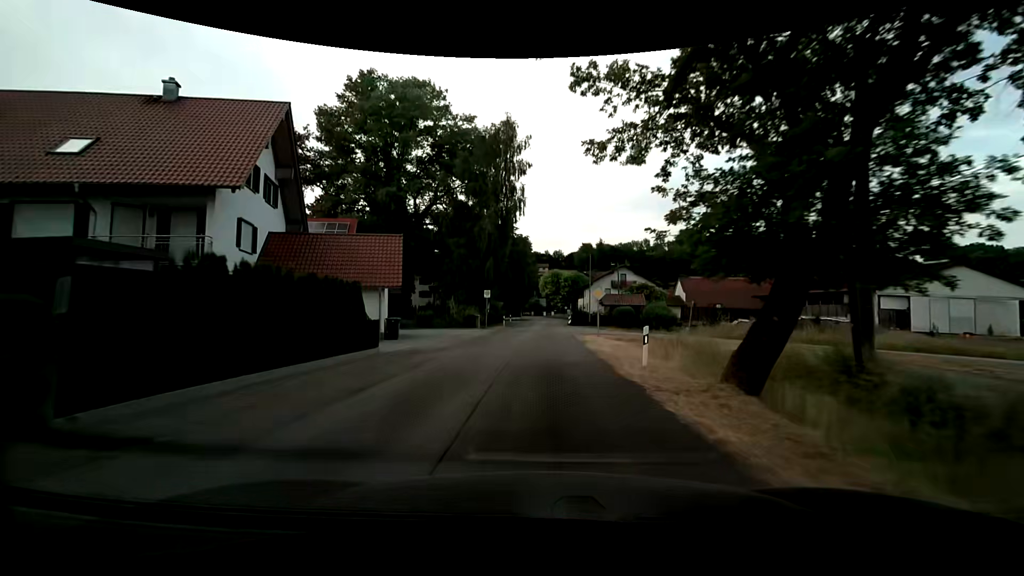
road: residential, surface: asphalt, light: Day
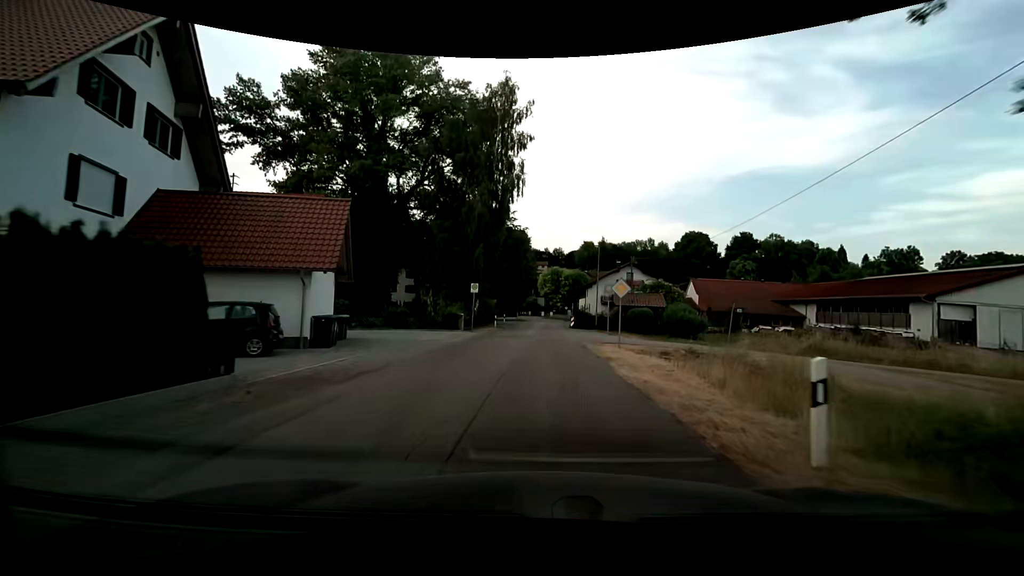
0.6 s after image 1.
(+0.1, +7.8) m; +1°
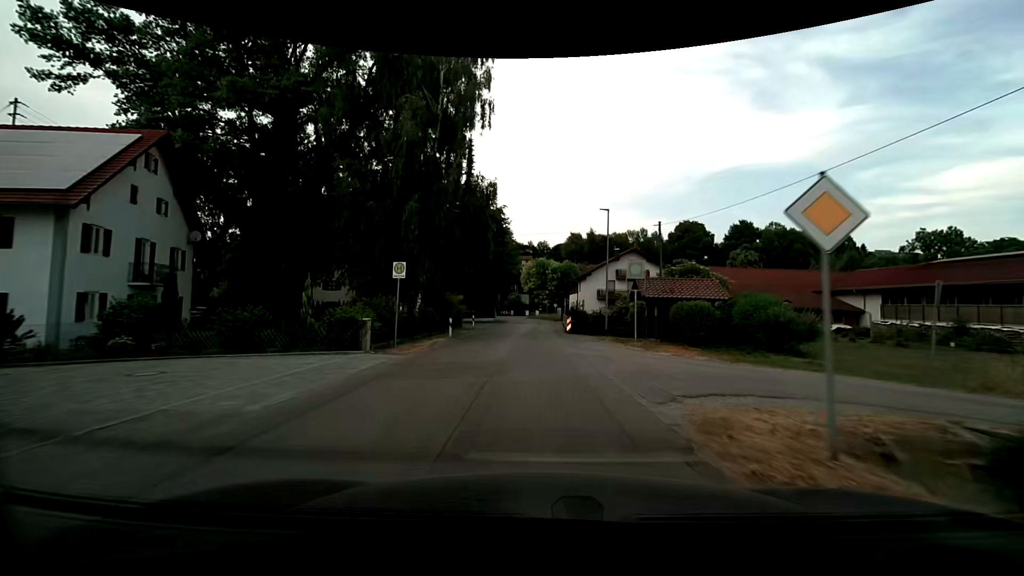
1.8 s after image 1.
(+0.3, +15.5) m; +2°
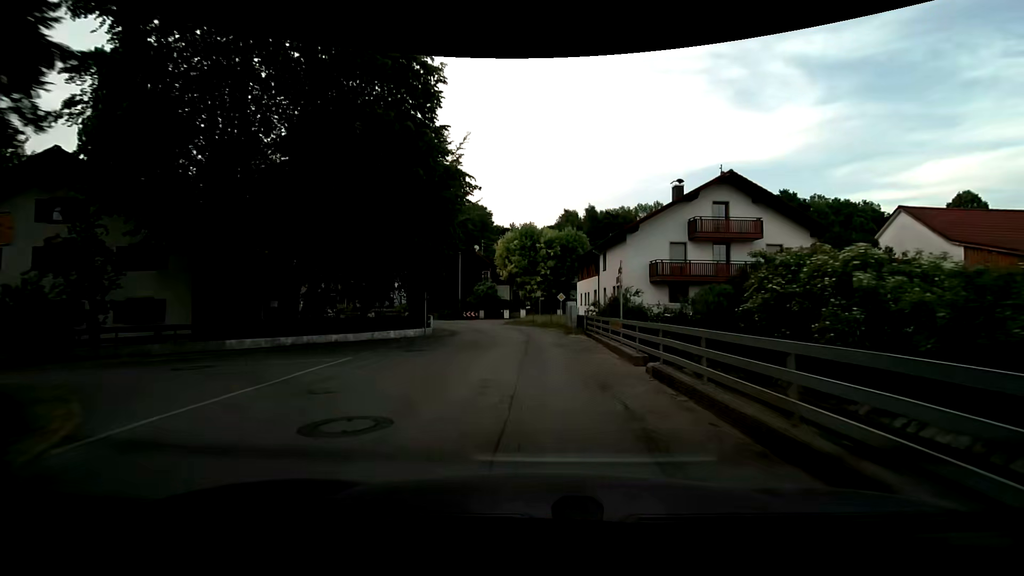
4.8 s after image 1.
(-0.1, +36.6) m; +2°
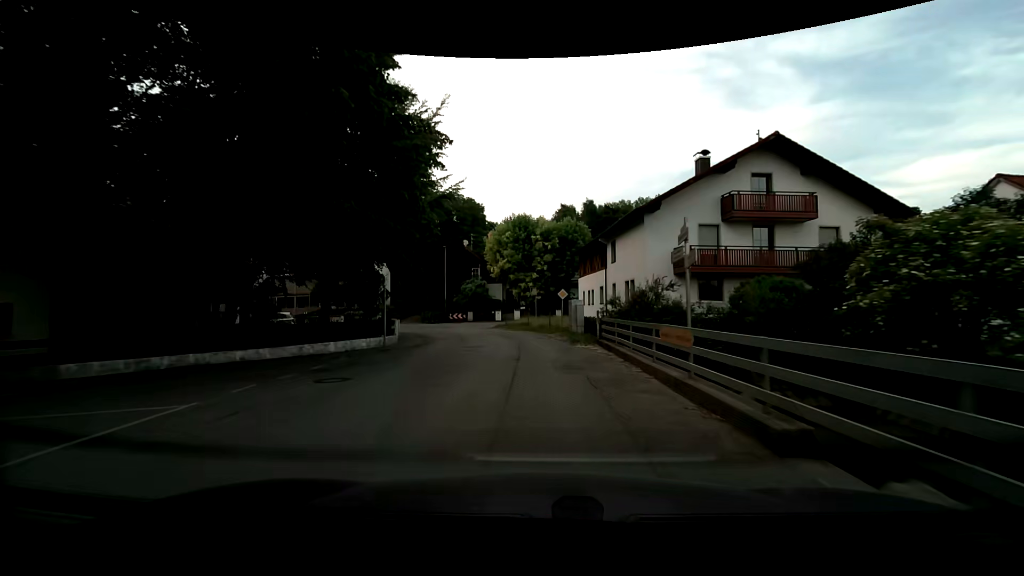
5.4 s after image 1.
(-0.1, +6.7) m; -1°
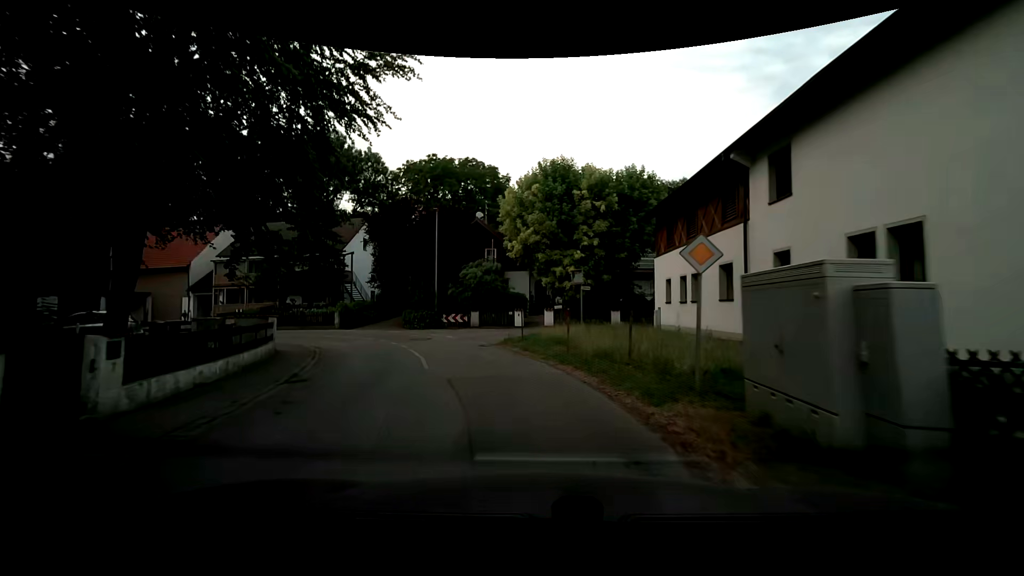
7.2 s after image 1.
(-0.2, +18.6) m; -5°
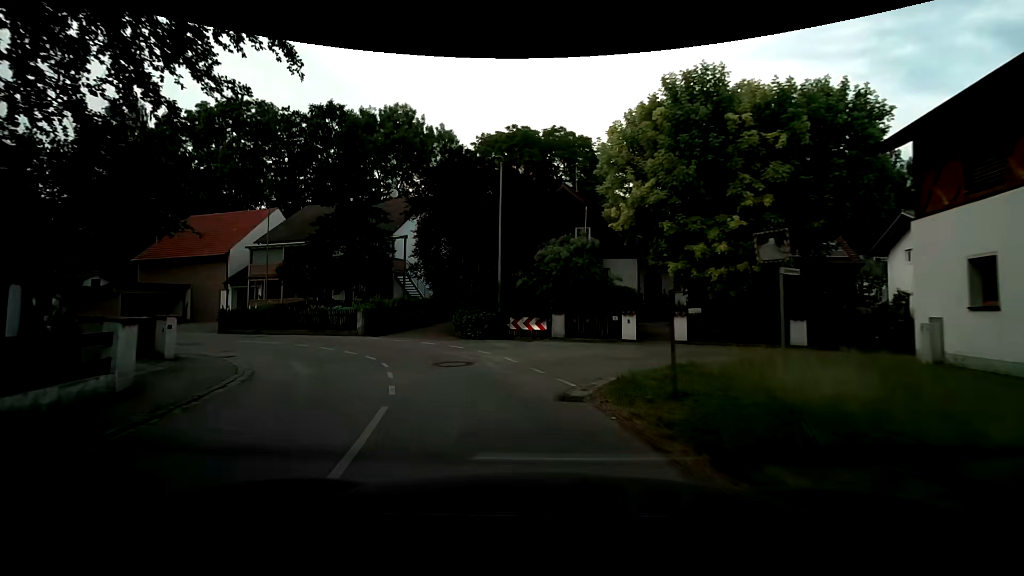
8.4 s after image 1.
(-0.6, +11.3) m; -9°
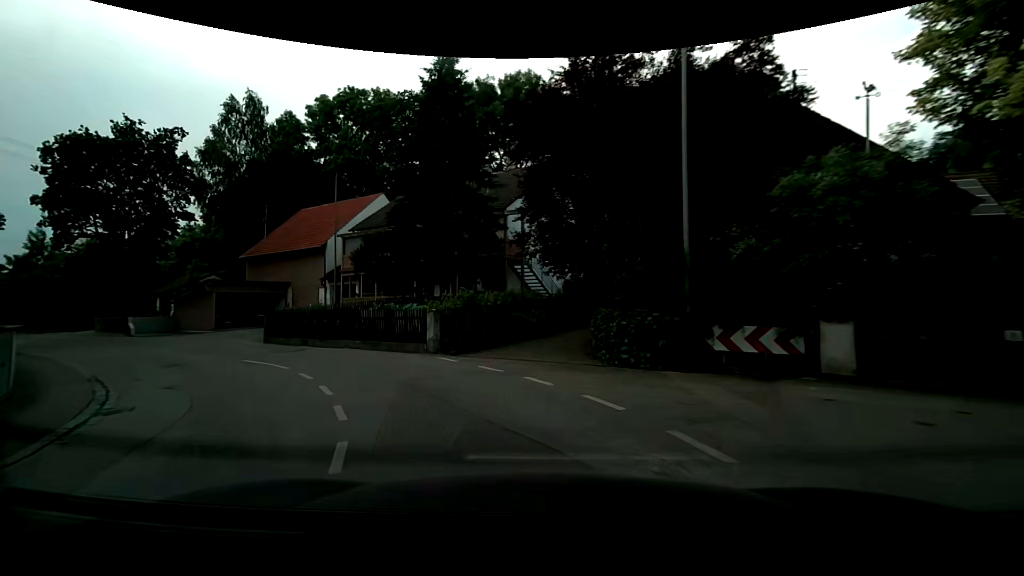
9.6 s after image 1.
(-1.1, +10.4) m; -14°
(-2, +10) (-9, +17) (-18, +22) (-26, +27) (-35, +33) (-43, +38) (-52, +43) (-60, +48) (-69, +54) (-77, +59) m
